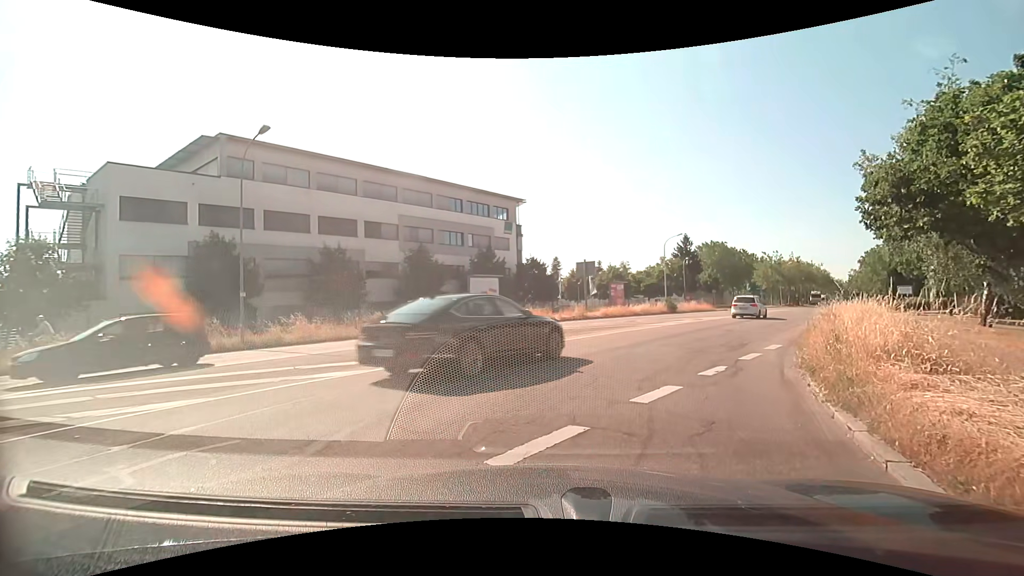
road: tertiary_link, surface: asphalt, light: Day
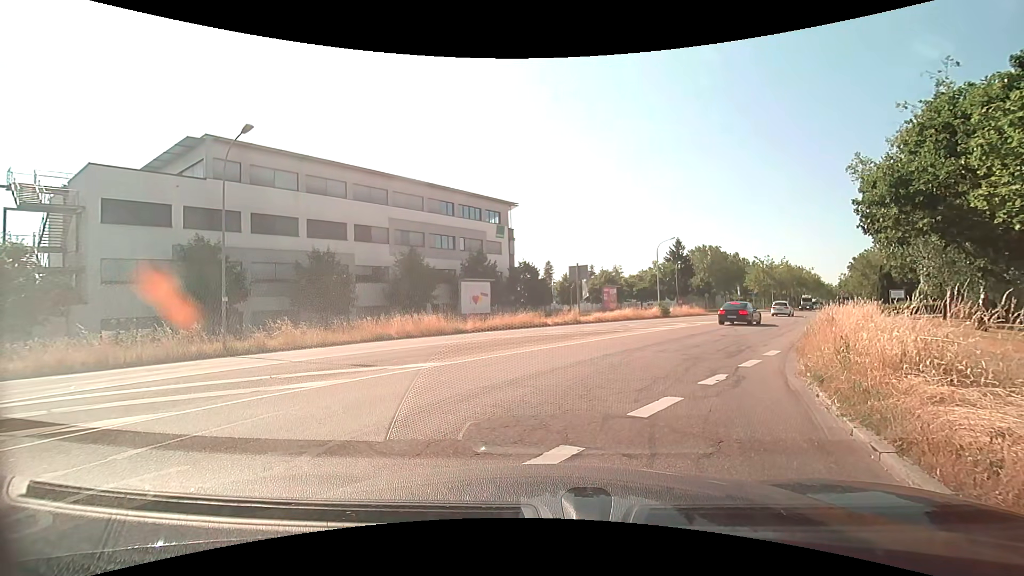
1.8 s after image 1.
(0.0, +0.6) m; 0°
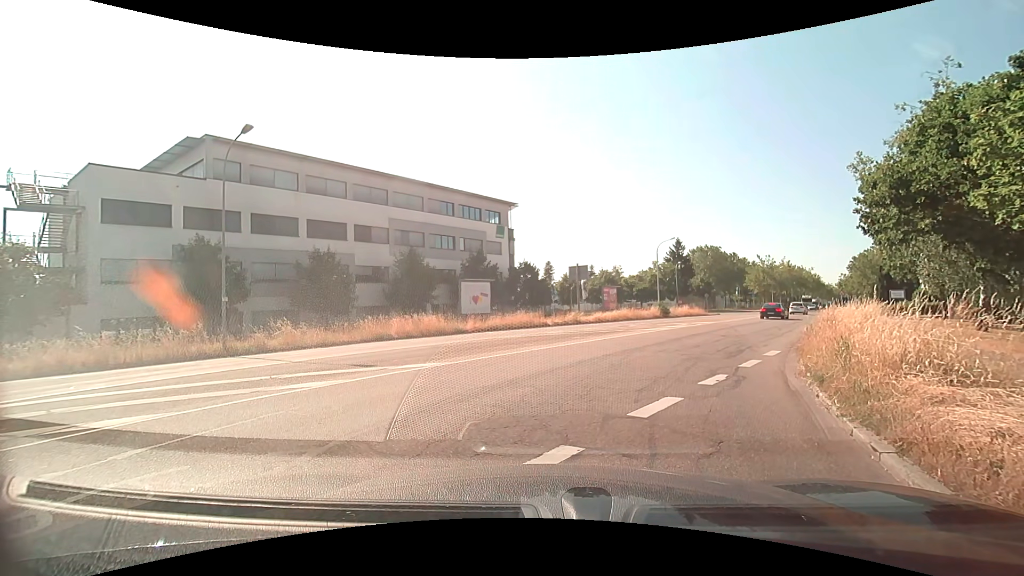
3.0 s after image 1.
(0.0, 0.0) m; 0°
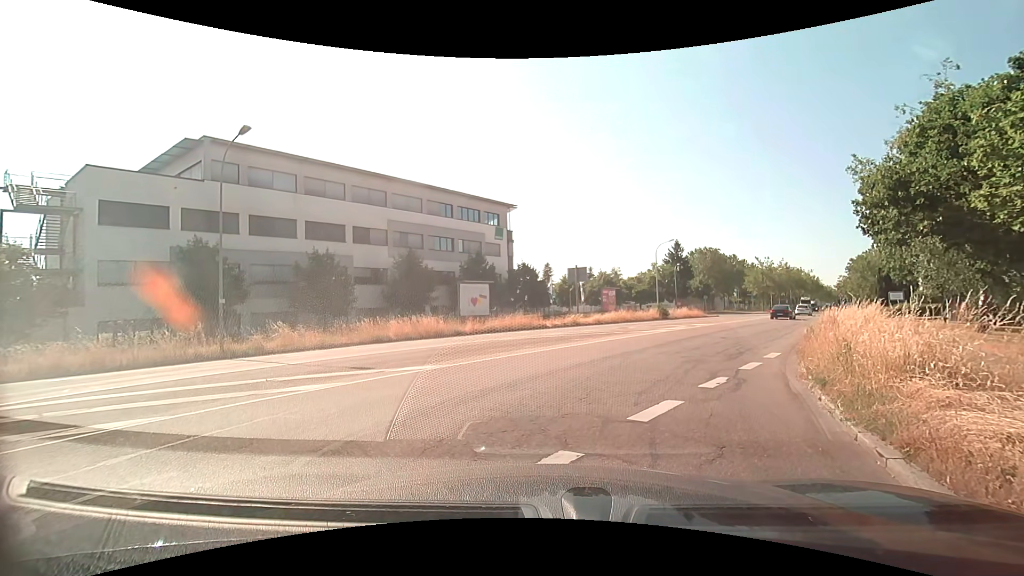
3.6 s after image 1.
(0.0, +0.1) m; 0°
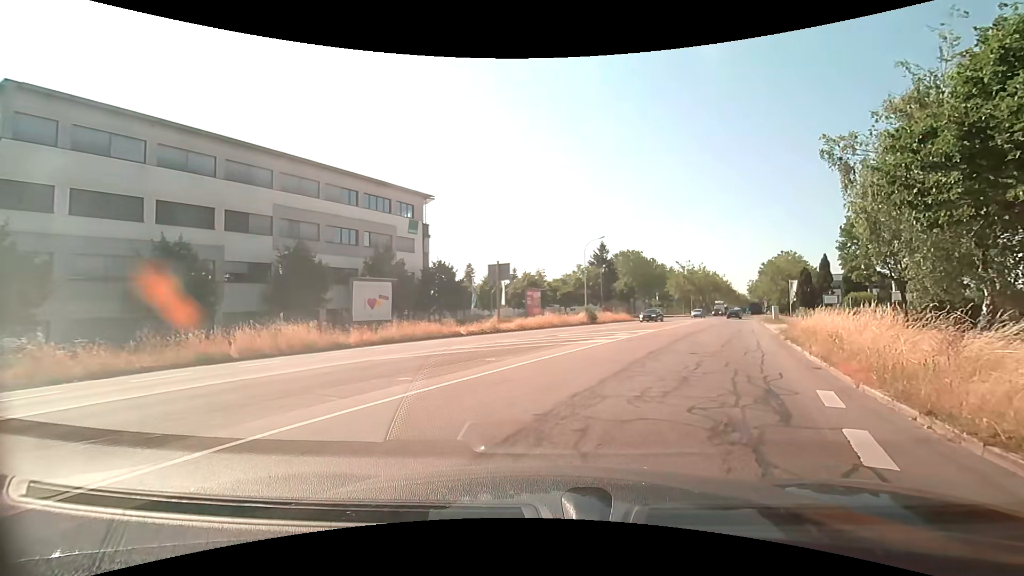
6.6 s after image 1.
(+0.3, +7.2) m; +8°
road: tertiary
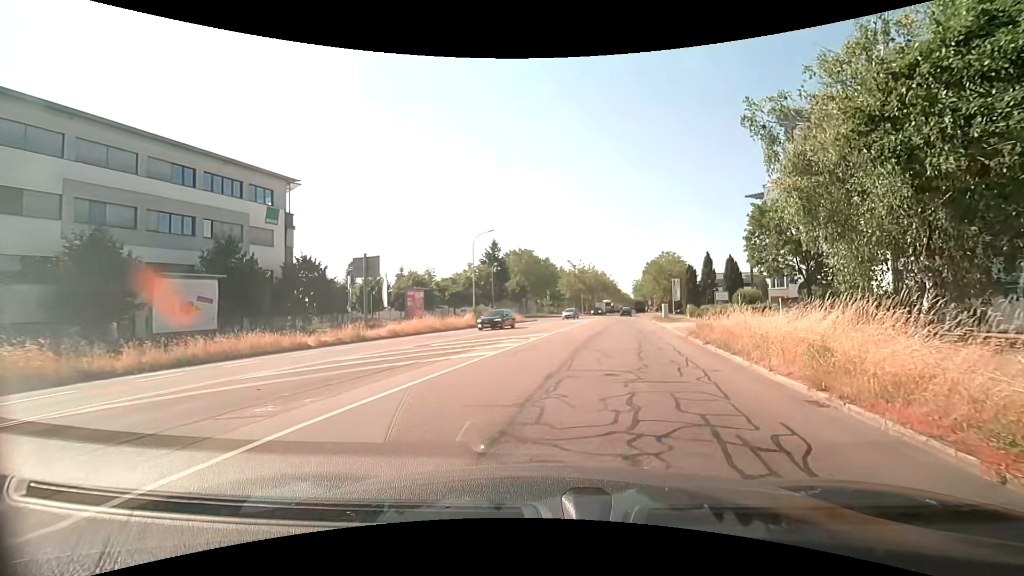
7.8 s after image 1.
(+0.6, +6.0) m; +11°
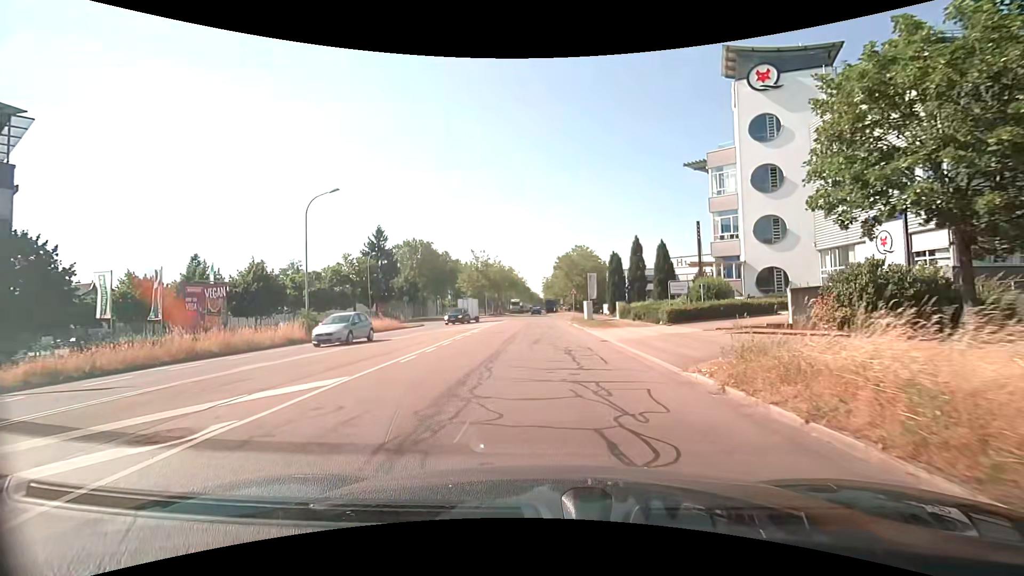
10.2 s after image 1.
(+2.2, +16.2) m; +11°
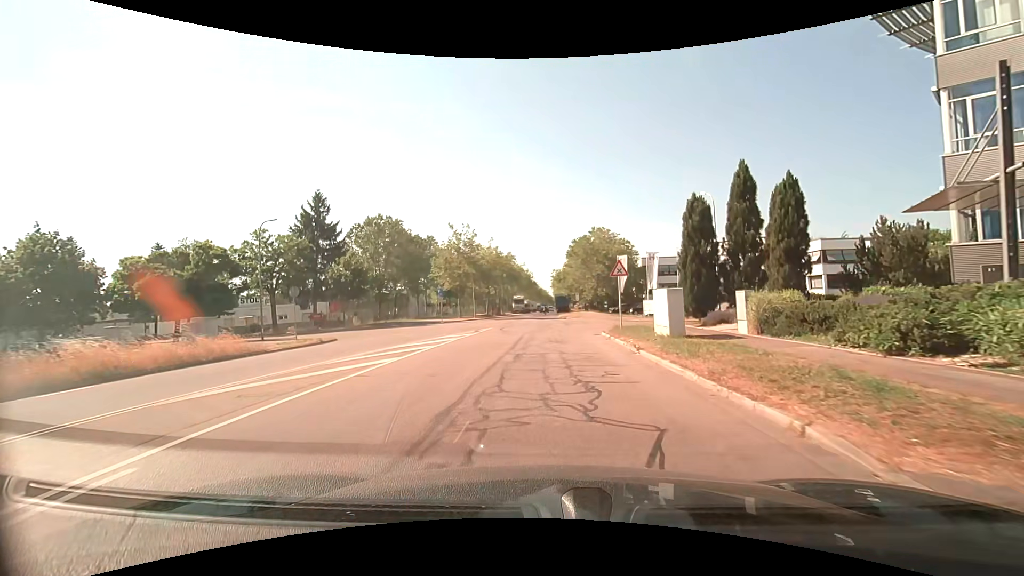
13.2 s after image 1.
(-0.2, +25.2) m; -2°
(0, +10) (0, +20) (0, +30) (0, +40) (0, +50) (0, +60) (0, +70) (0, +80) (0, +90) (+1, +100) m
